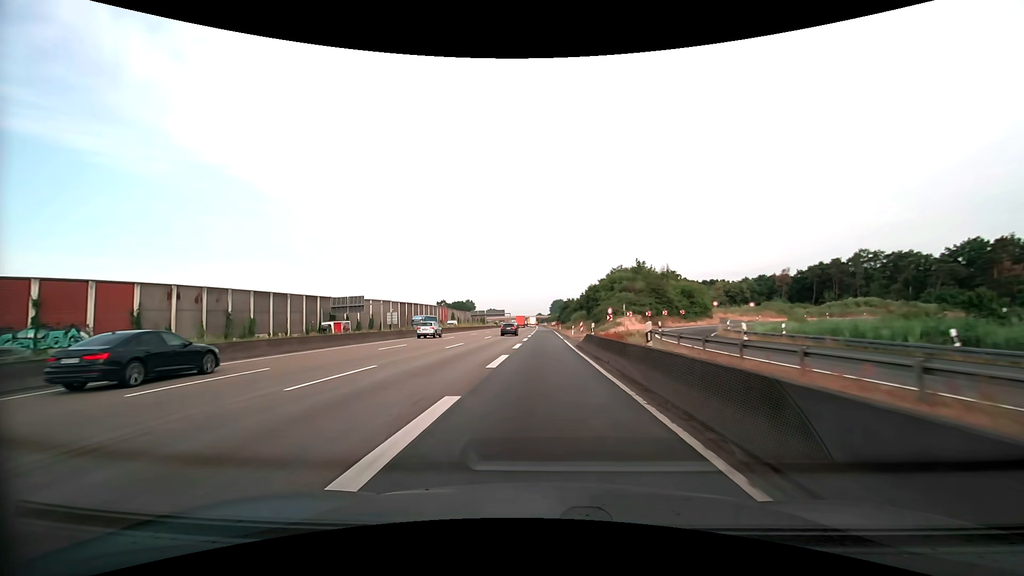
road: motorway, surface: asphalt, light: Day
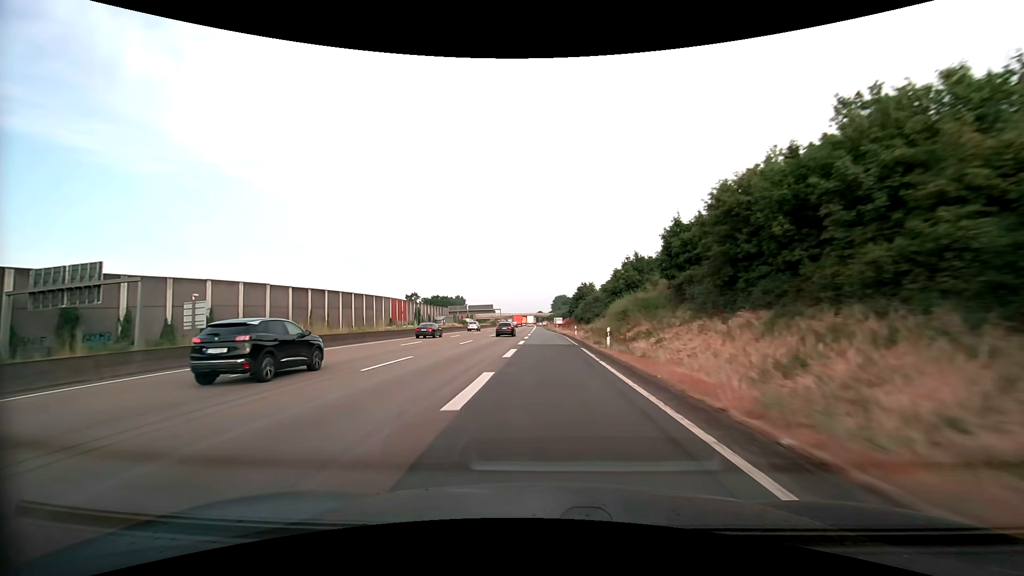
(0.0, +67.9) m; 0°
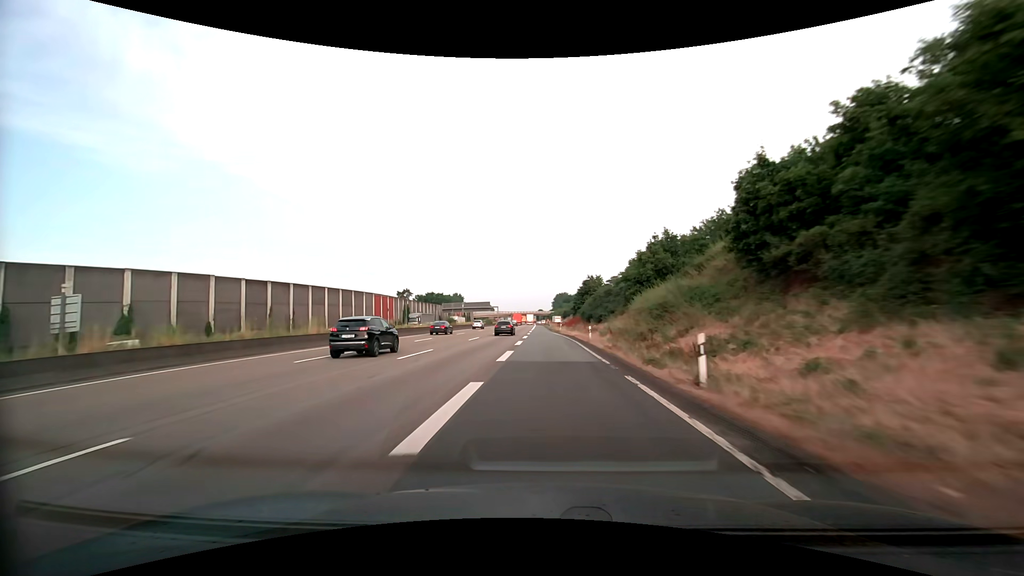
(0.0, +14.2) m; 0°
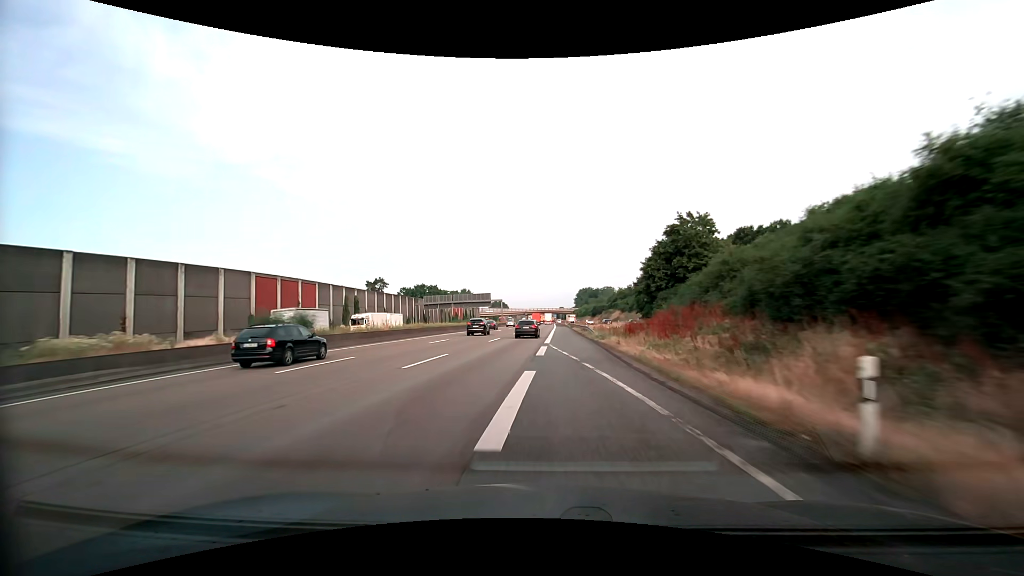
(-0.8, +57.8) m; -2°
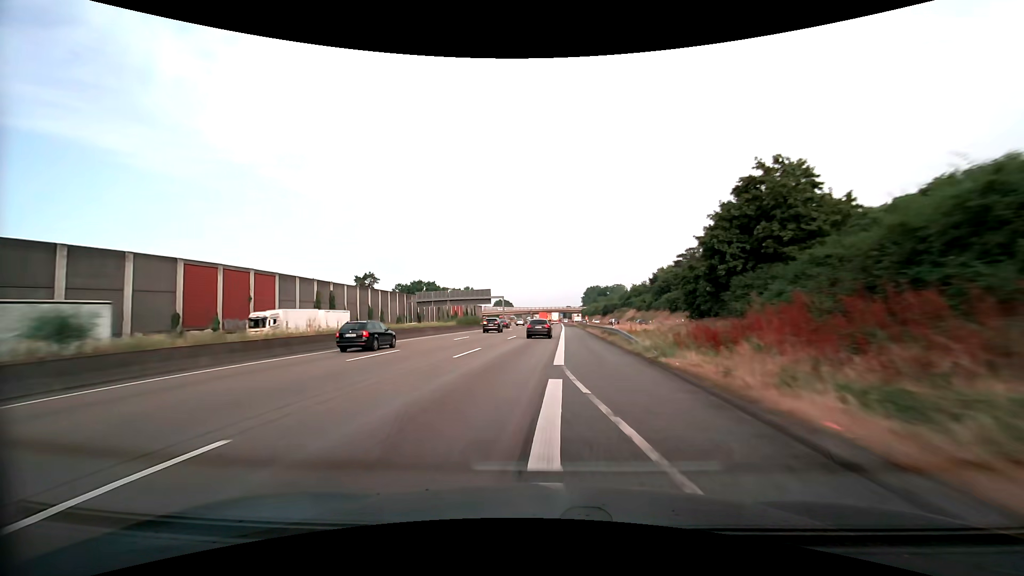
(-0.1, +14.6) m; -1°
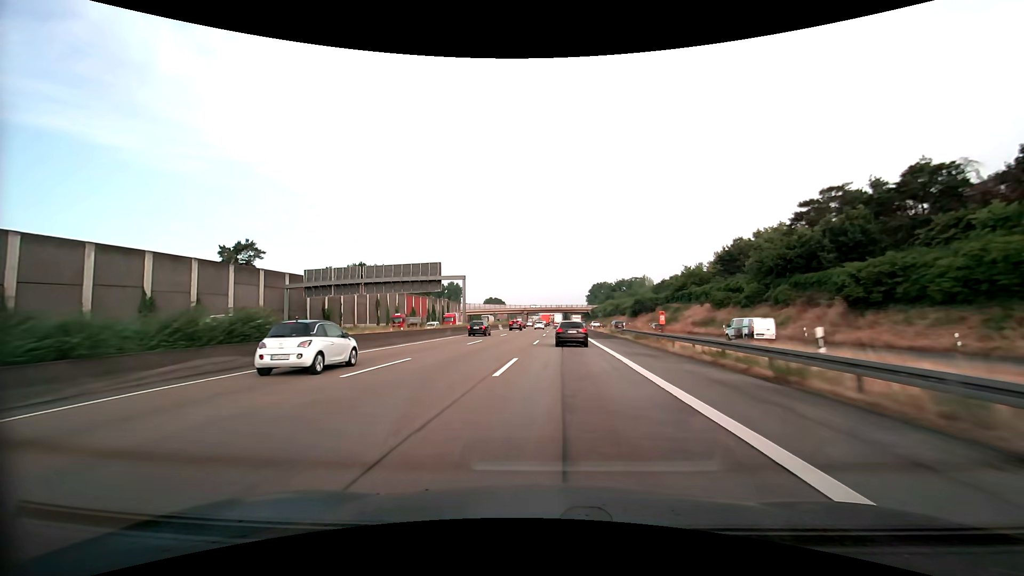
(-0.1, +59.0) m; 0°
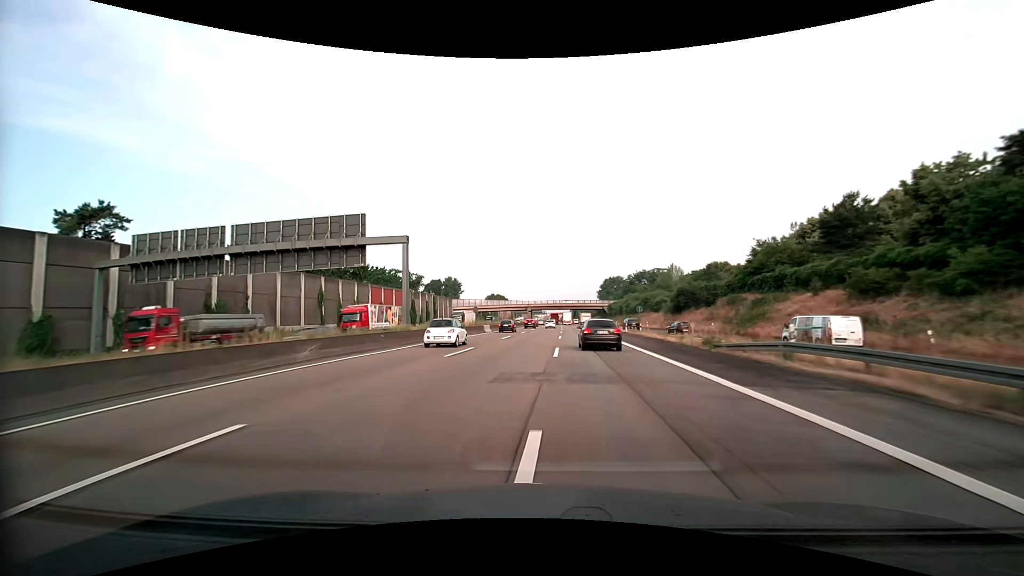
(-0.3, +29.8) m; -1°
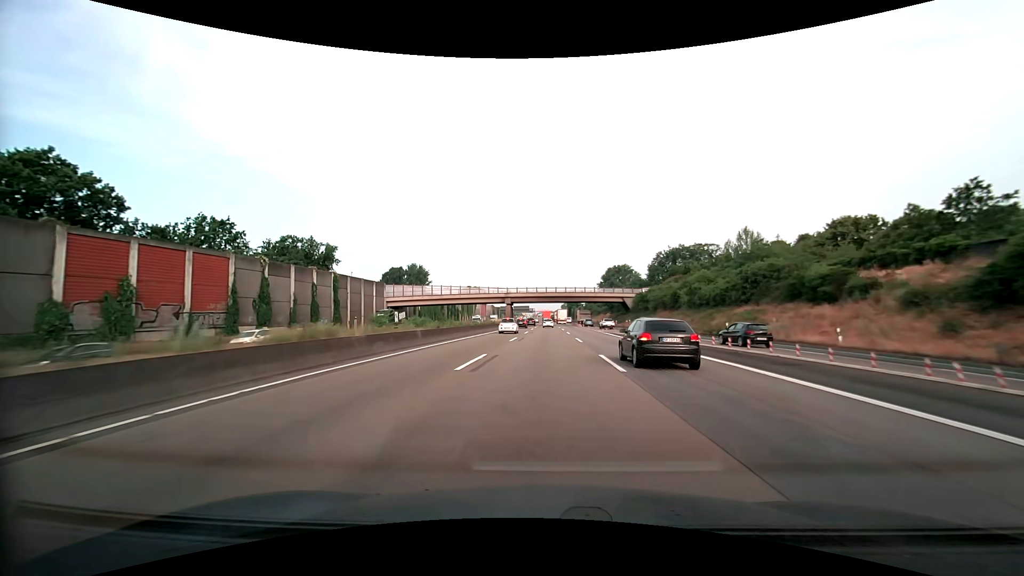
(0.0, +59.4) m; +1°
(0, +10) (0, +20) (0, +30) (0, +40) (+1, +50) (+1, +60) (+1, +70) (+1, +80) (+1, +90) (+1, +100) m
